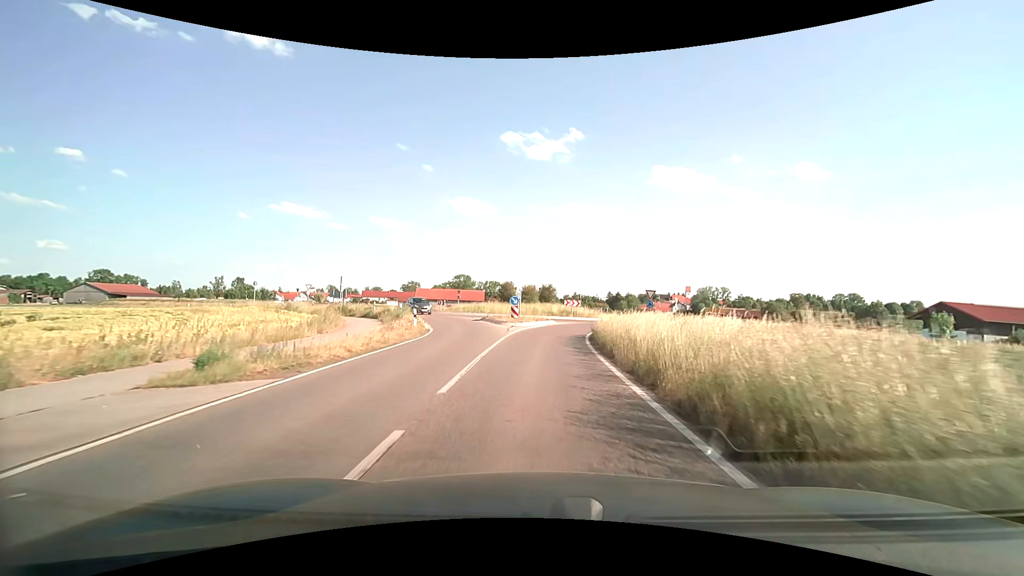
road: tertiary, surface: asphalt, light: Day
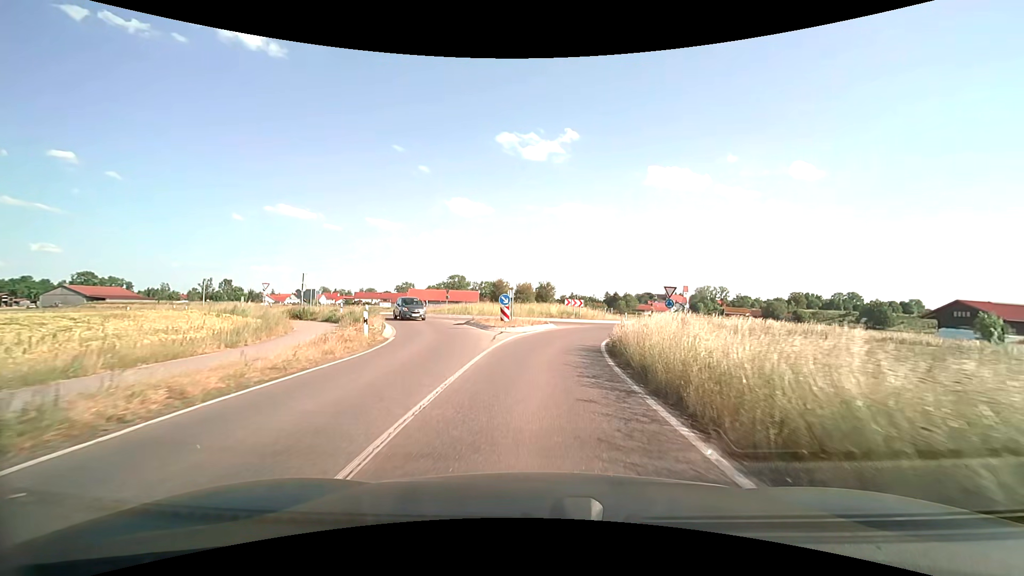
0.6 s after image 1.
(0.0, +6.5) m; +1°
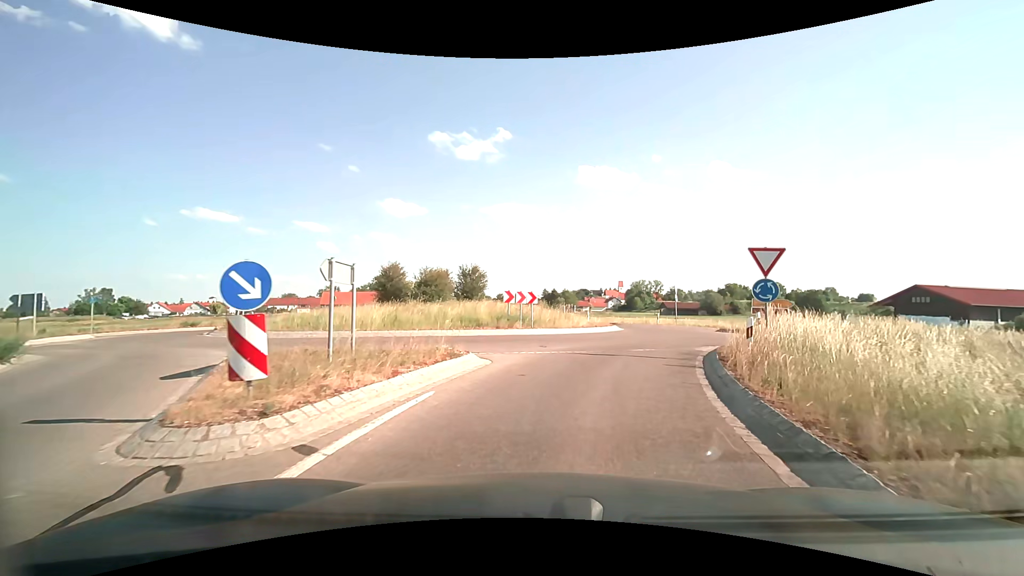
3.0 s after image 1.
(+0.7, +19.3) m; +7°
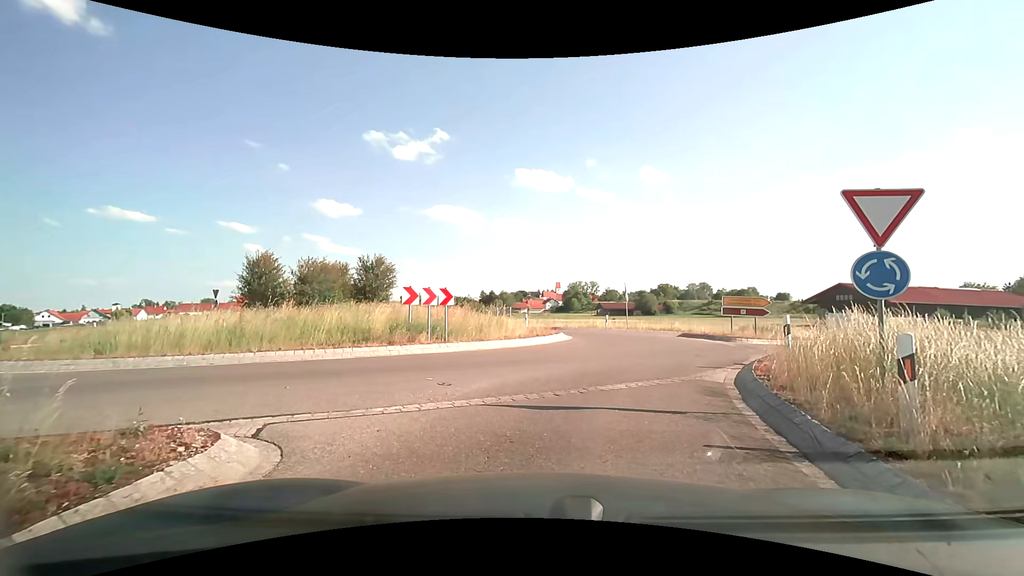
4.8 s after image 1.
(+0.4, +6.5) m; +7°
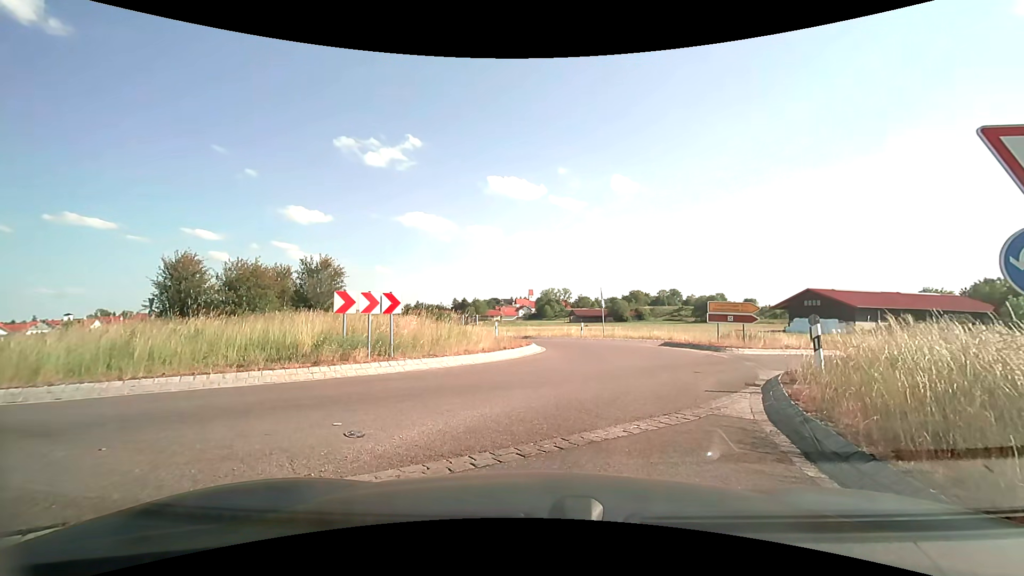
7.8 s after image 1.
(0.0, +2.7) m; +3°
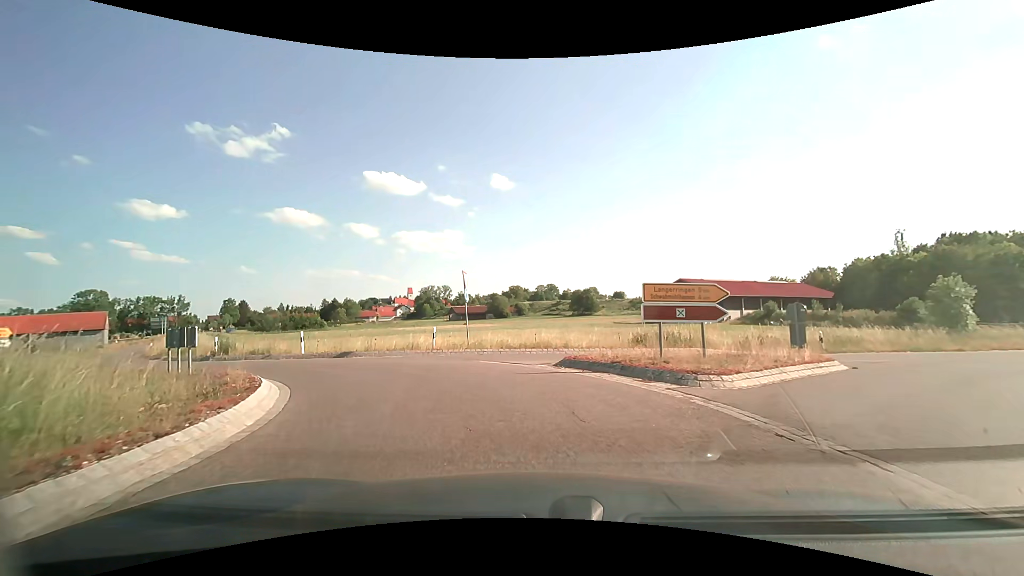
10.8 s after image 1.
(+1.9, +12.4) m; +14°
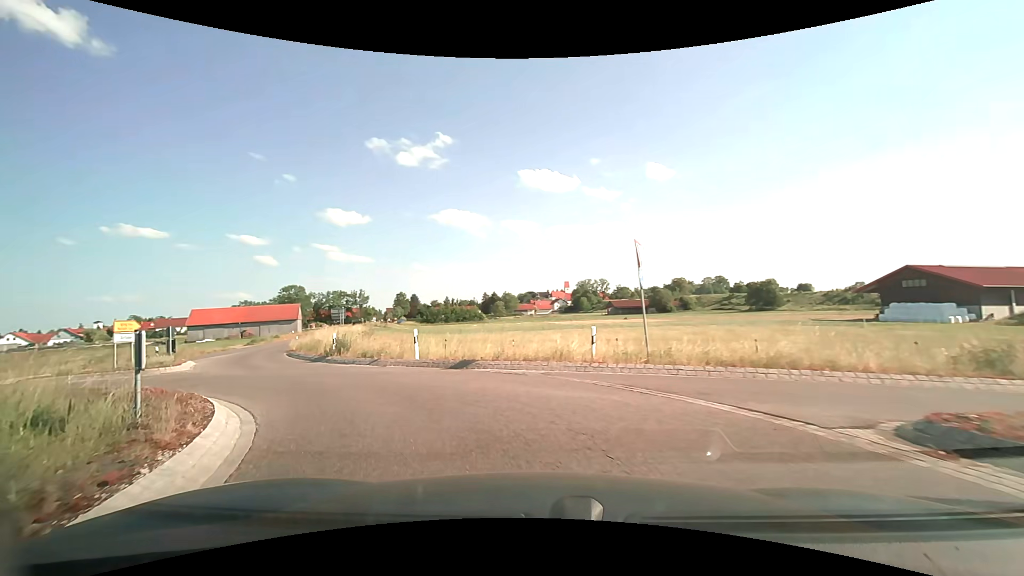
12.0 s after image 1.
(-1.0, +7.6) m; -17°
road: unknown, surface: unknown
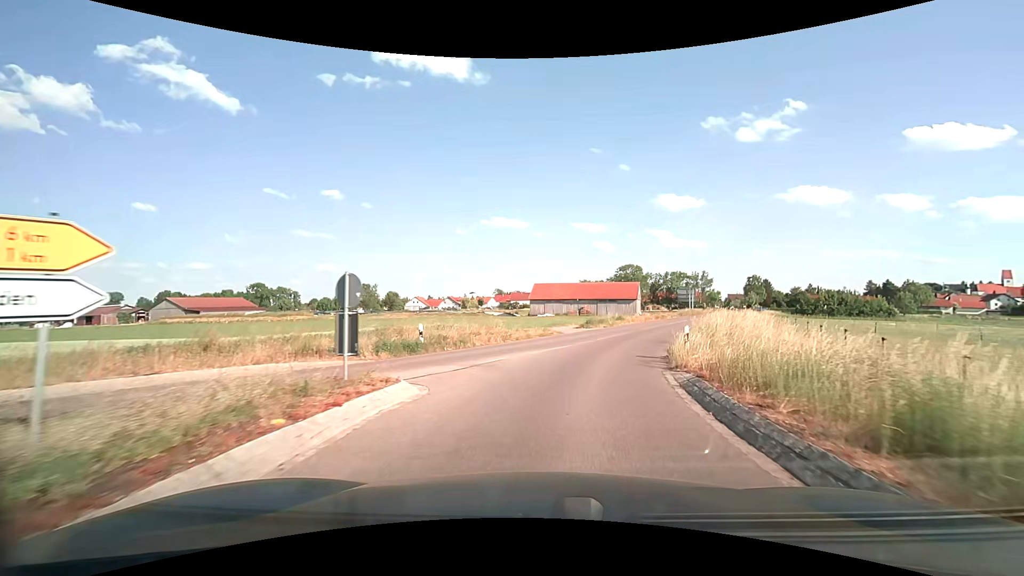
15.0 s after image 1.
(-11.2, +21.2) m; -37°
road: tertiary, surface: asphalt
(+1, +10) (+3, +20) (+6, +29) (+10, +38) (+14, +48) (+18, +57) (+22, +66) (+26, +75) (+29, +84) (+33, +94) m
